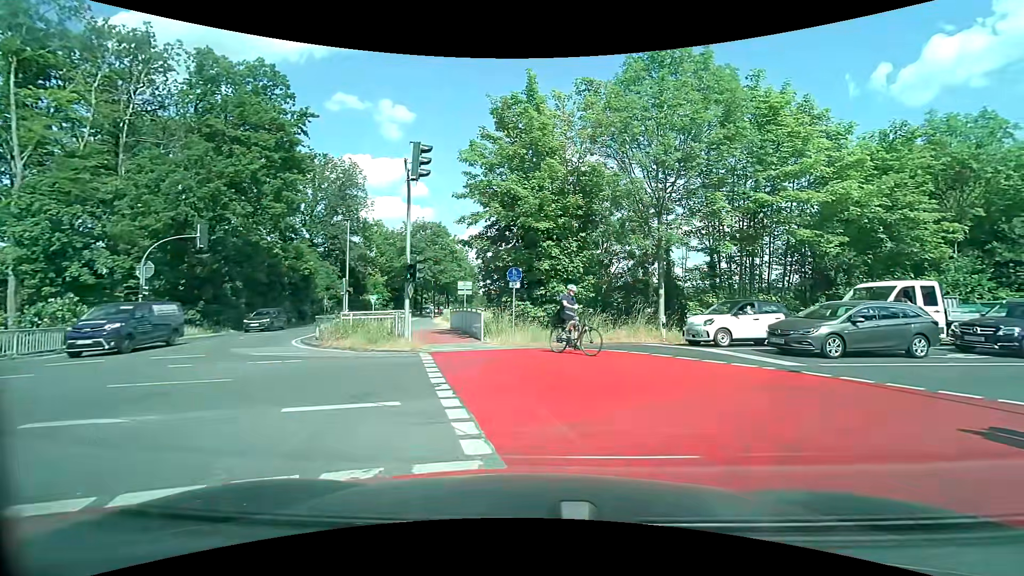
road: tertiary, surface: asphalt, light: Day
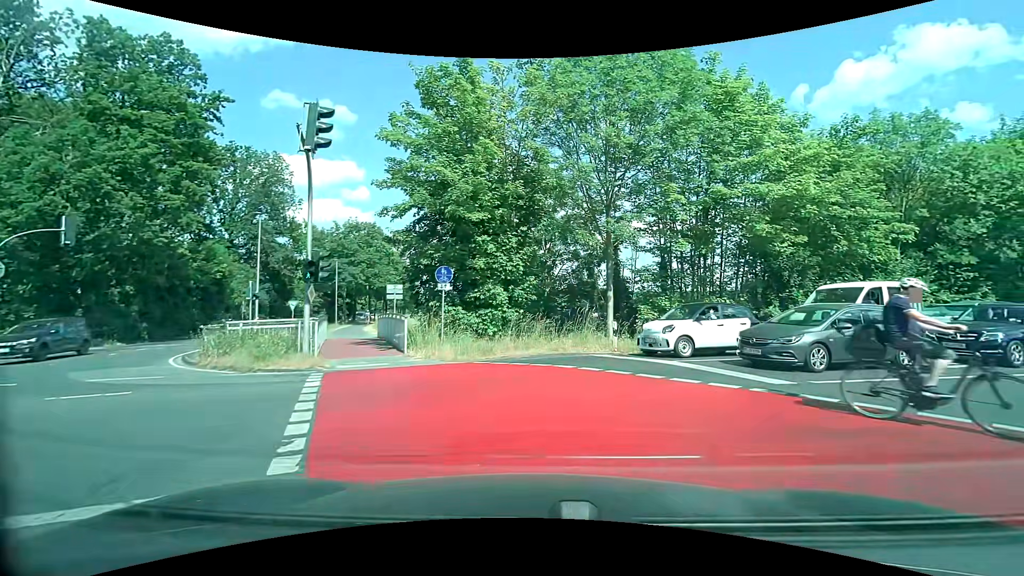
(+0.2, +2.9) m; +5°
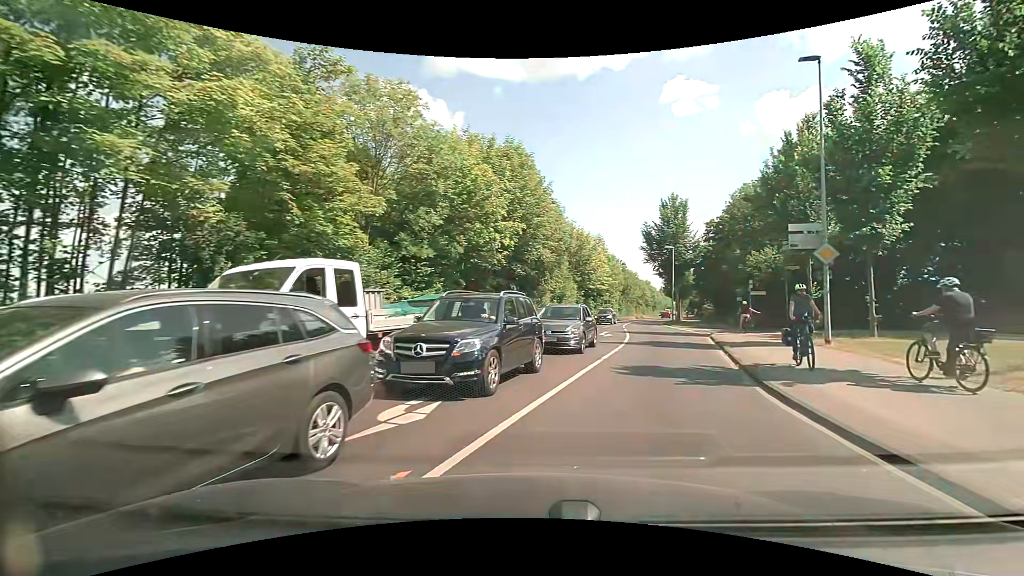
(+5.0, +9.0) m; +53°
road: secondary
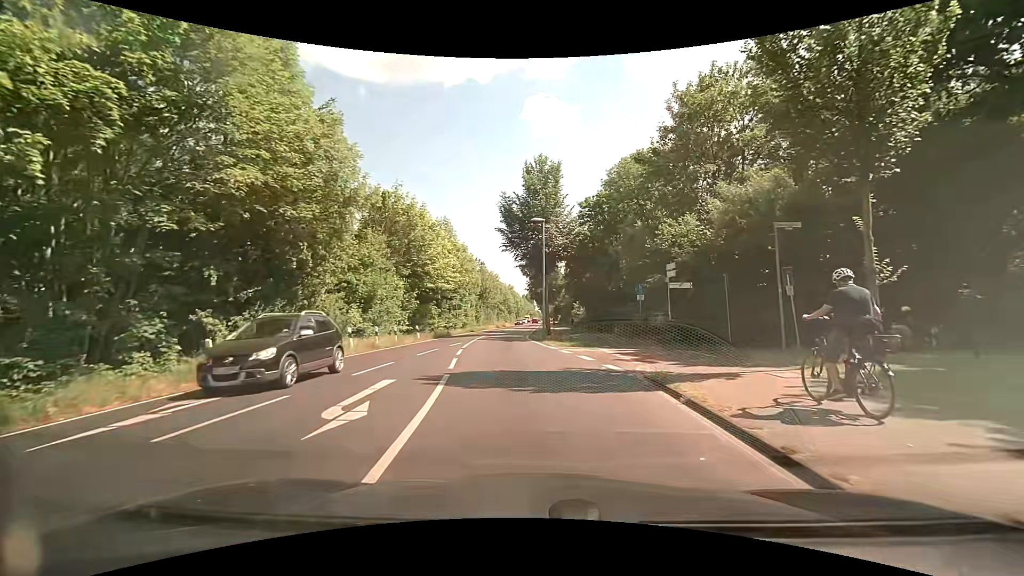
(+4.4, +18.5) m; +17°
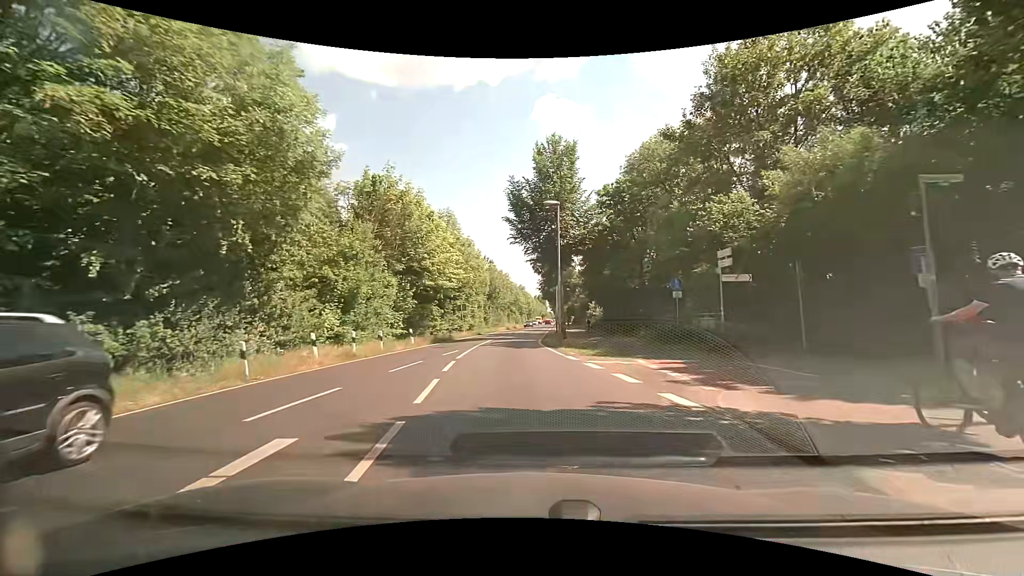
(-0.1, +5.0) m; -2°
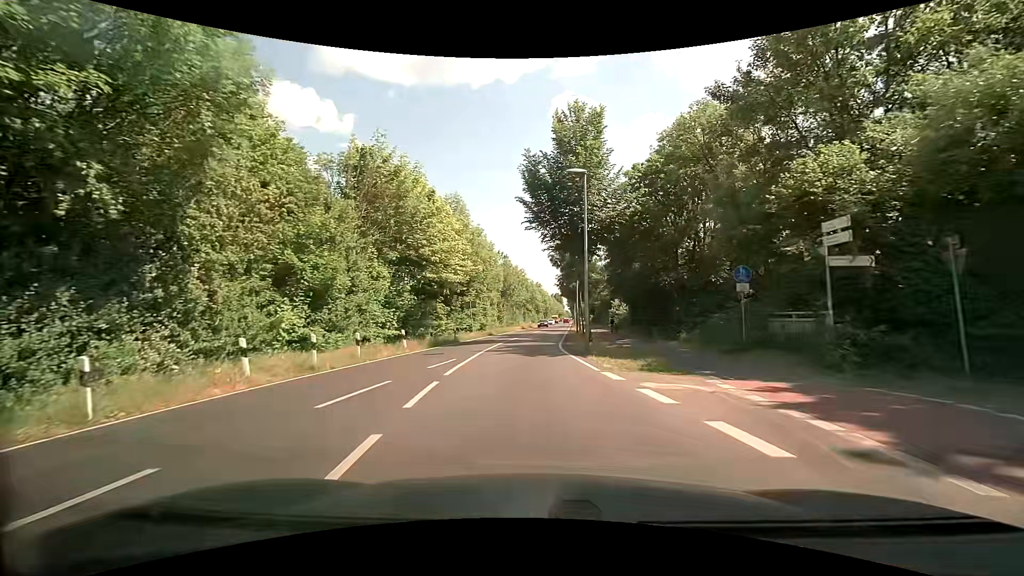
(-0.1, +5.3) m; -2°
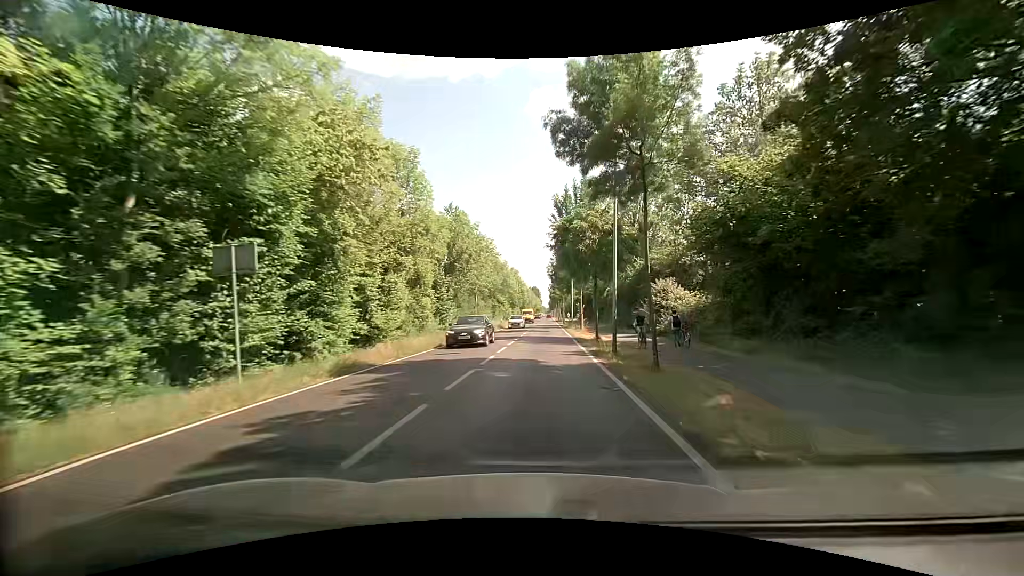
(+0.2, +31.7) m; +3°
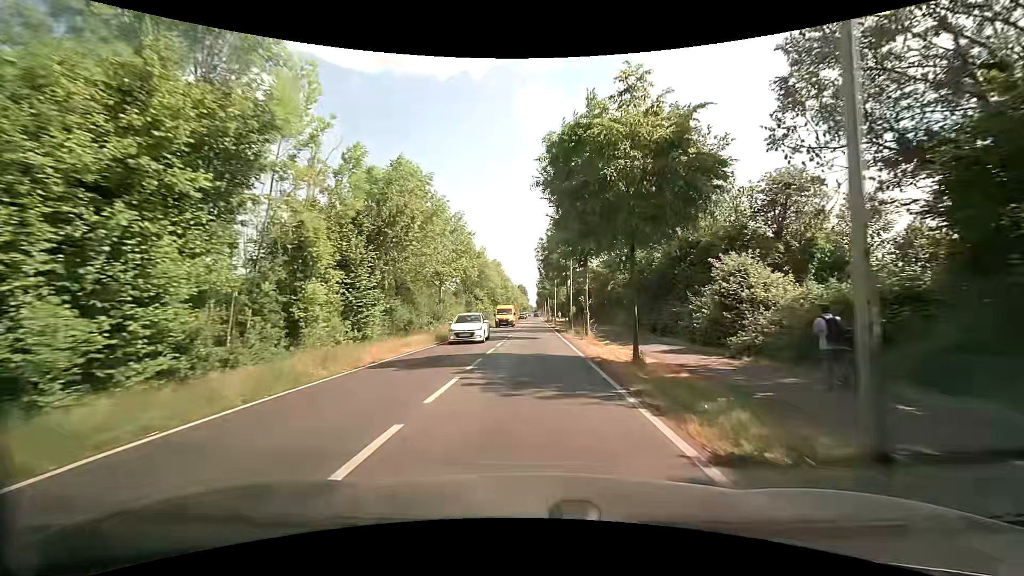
(+0.3, +14.9) m; +2°
(0, +10) (0, +20) (0, +30) (0, +40) (0, +50) (-1, +60) (-1, +70) (-1, +80) (-1, +90) (-1, +100) m
